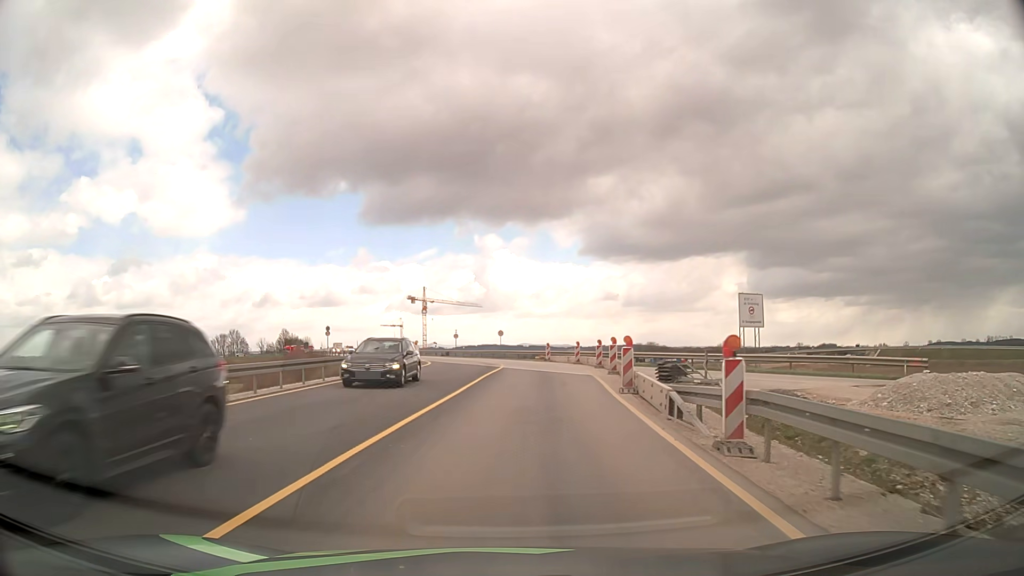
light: Day
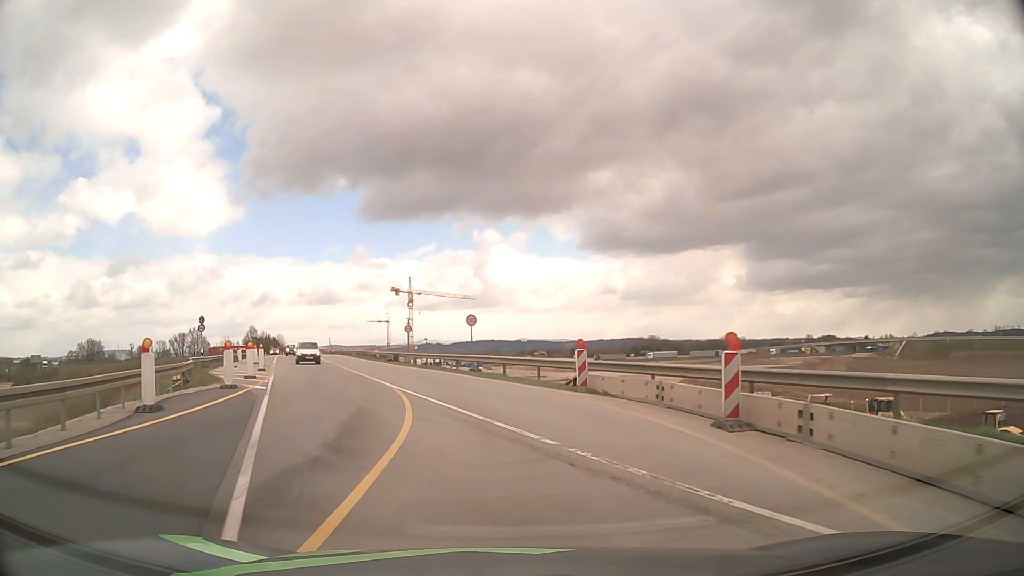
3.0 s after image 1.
(+1.1, +34.0) m; 0°
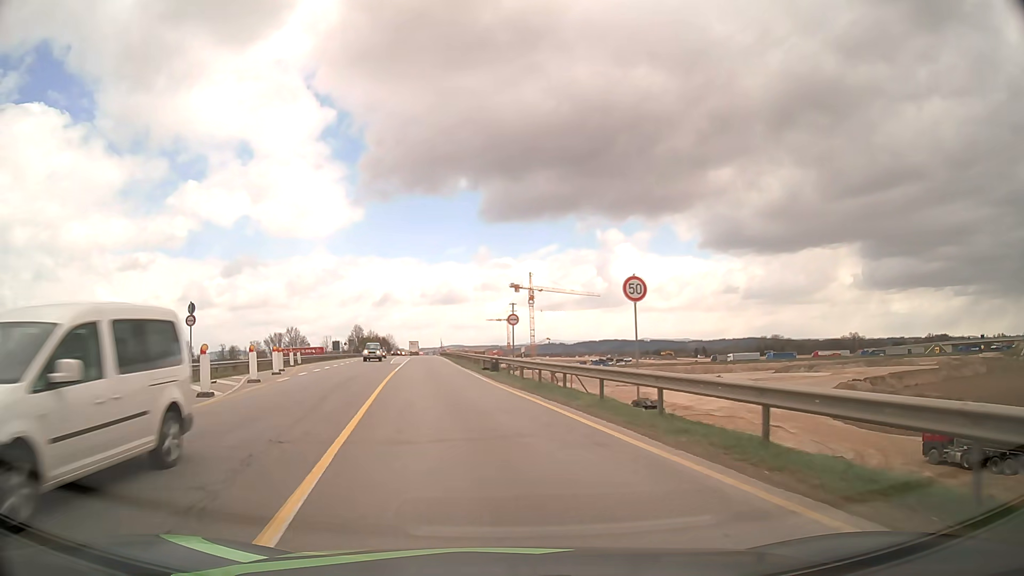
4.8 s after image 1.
(-1.7, +19.7) m; -10°
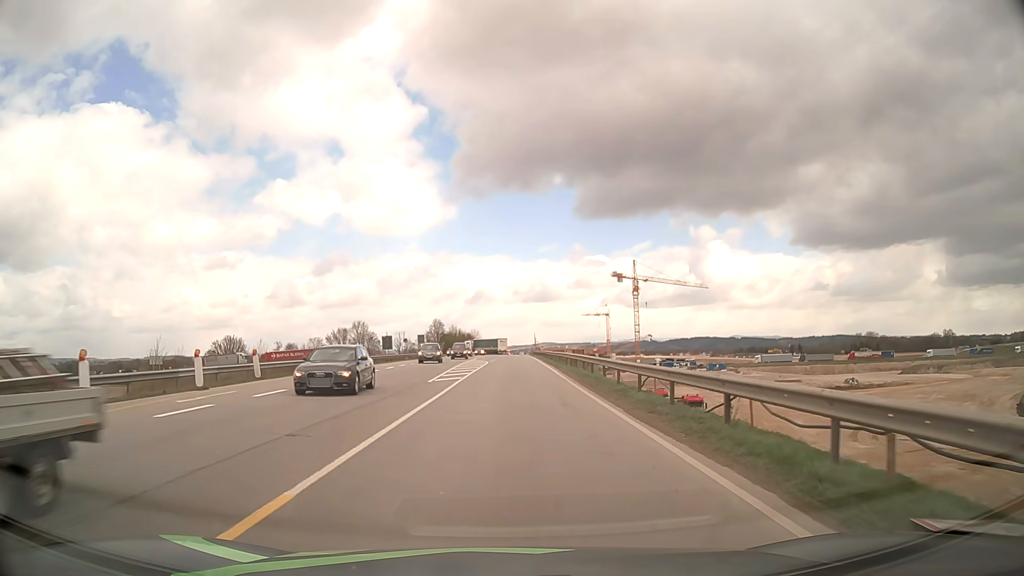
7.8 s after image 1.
(-3.4, +33.2) m; -8°
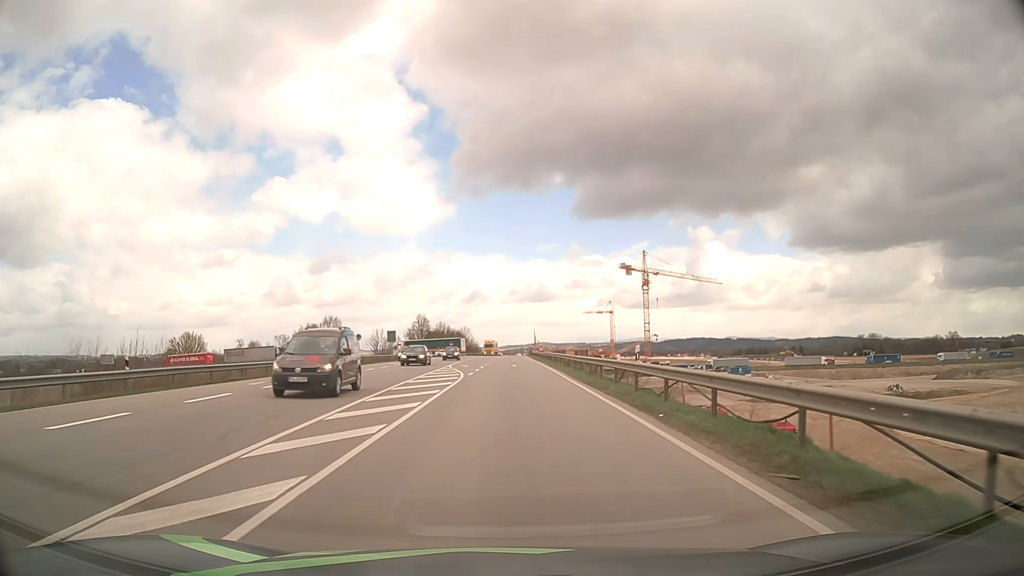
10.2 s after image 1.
(+0.2, +27.0) m; +1°
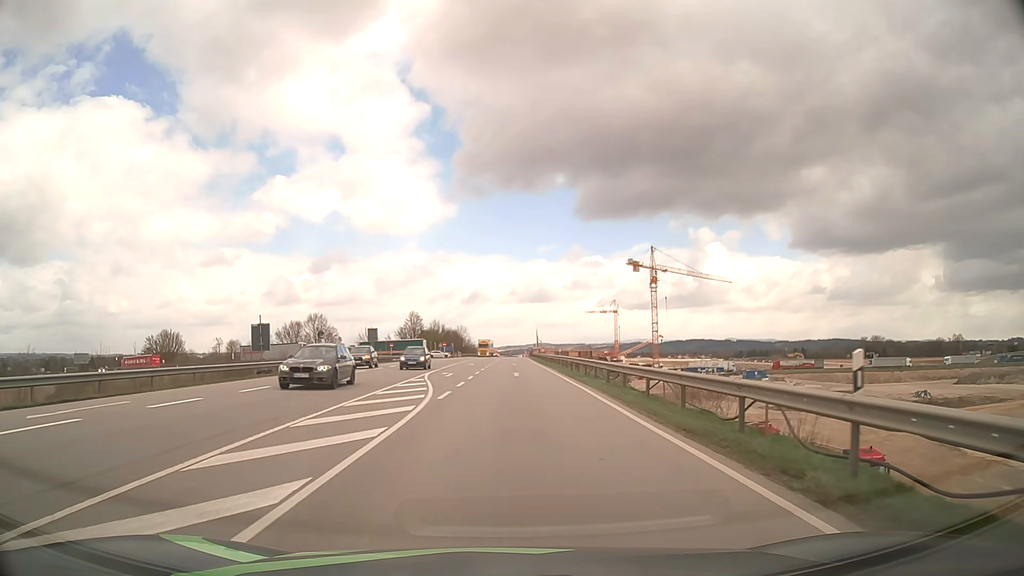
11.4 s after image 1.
(0.0, +13.5) m; 0°
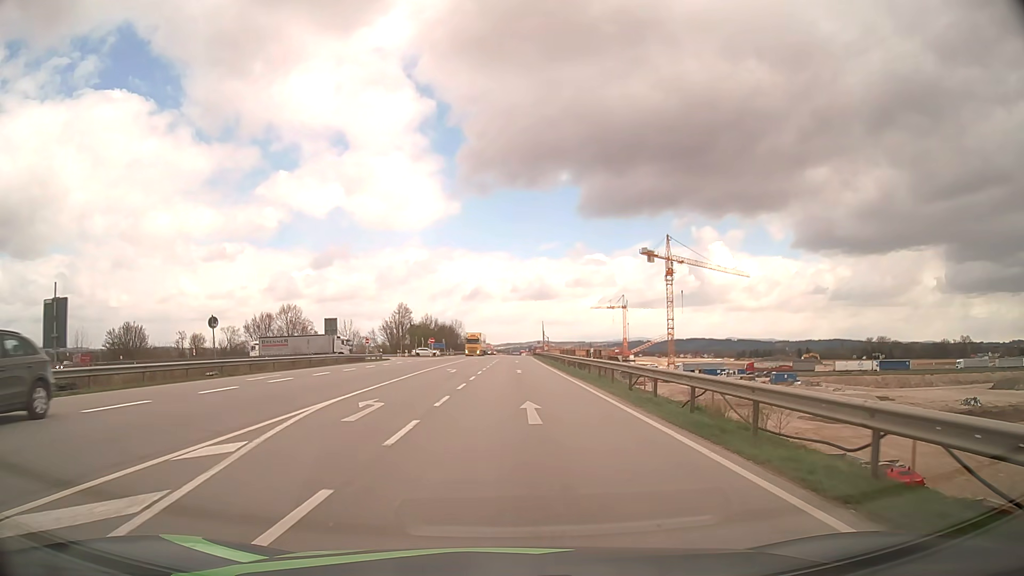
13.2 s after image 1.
(0.0, +20.4) m; 0°
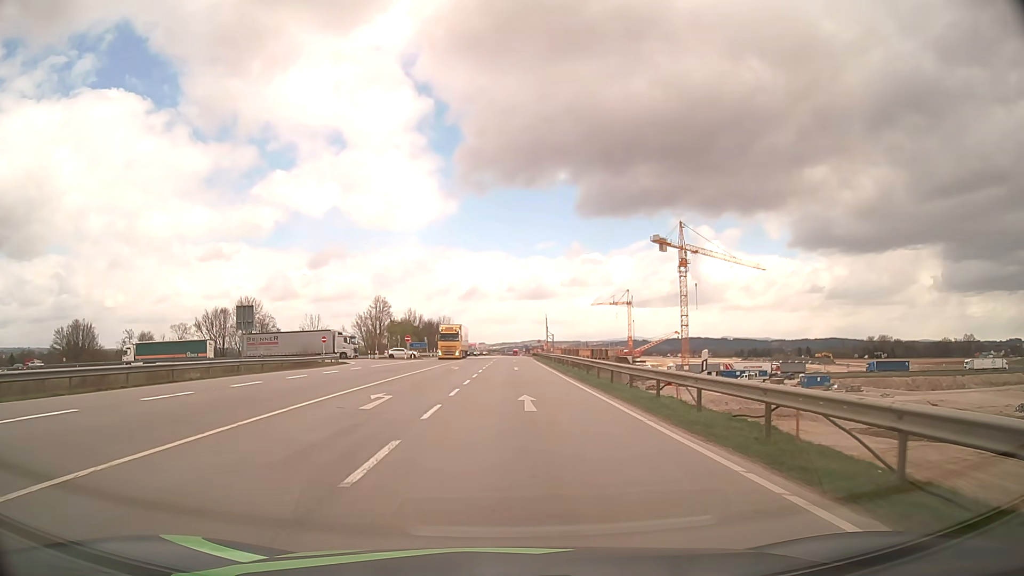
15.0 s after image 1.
(+0.1, +20.8) m; 0°
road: motorway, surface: asphalt
(0, +10) (0, +20) (0, +30) (0, +40) (0, +50) (+1, +60) (+1, +70) (+1, +80) (+1, +90) (+1, +100) m
